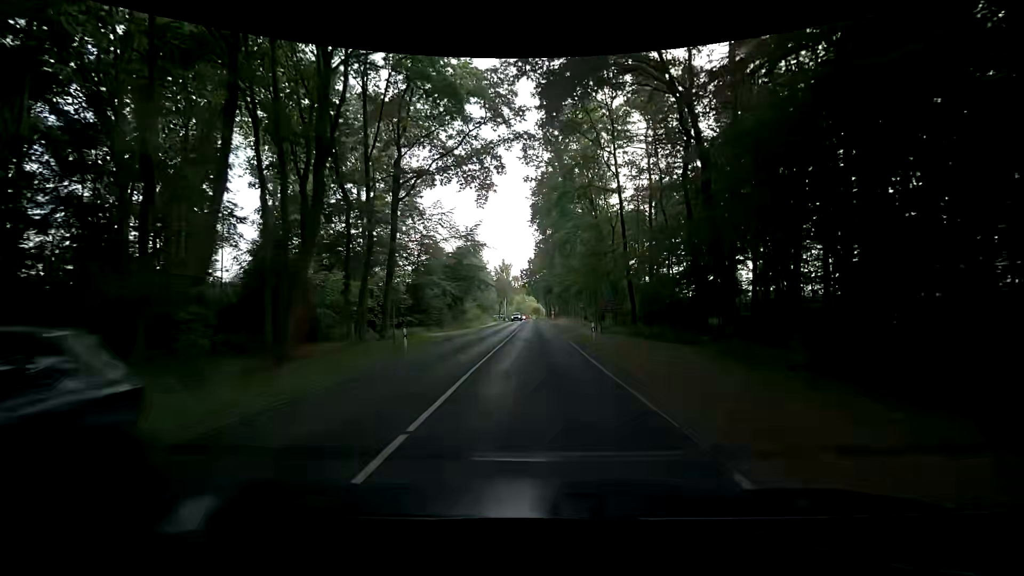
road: secondary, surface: asphalt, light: Day
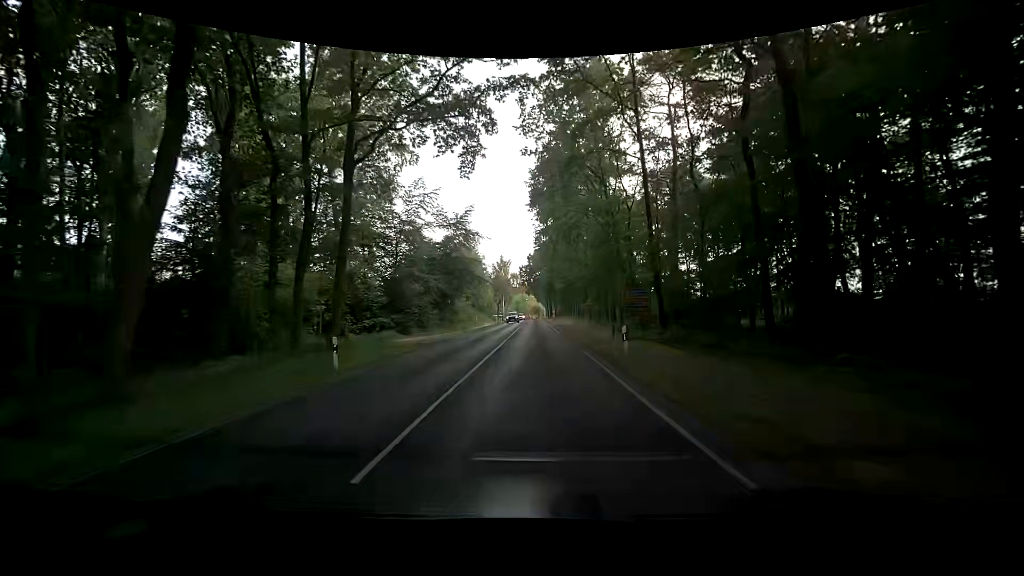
(+0.1, +7.8) m; +2°
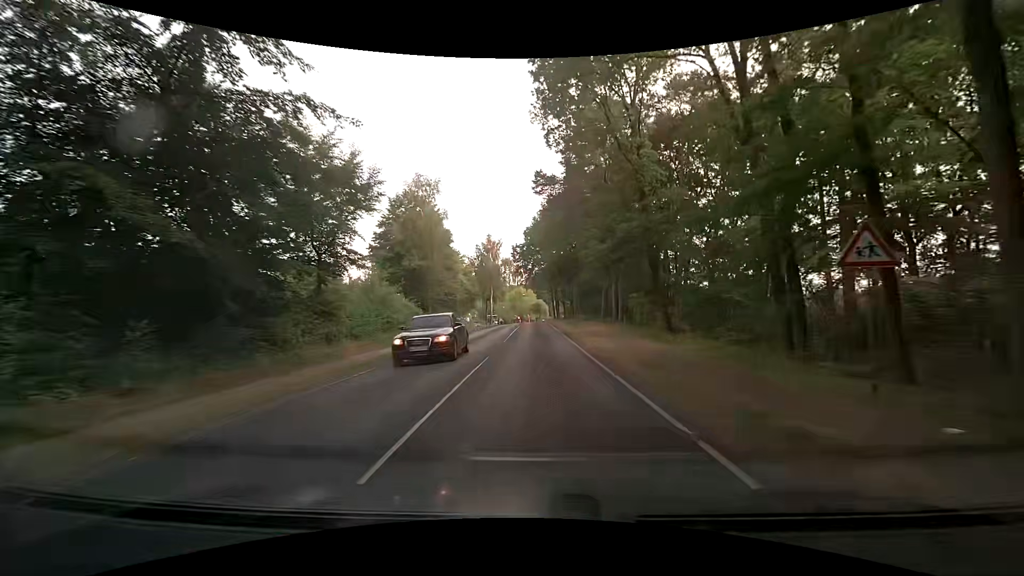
(-0.1, +39.7) m; 0°
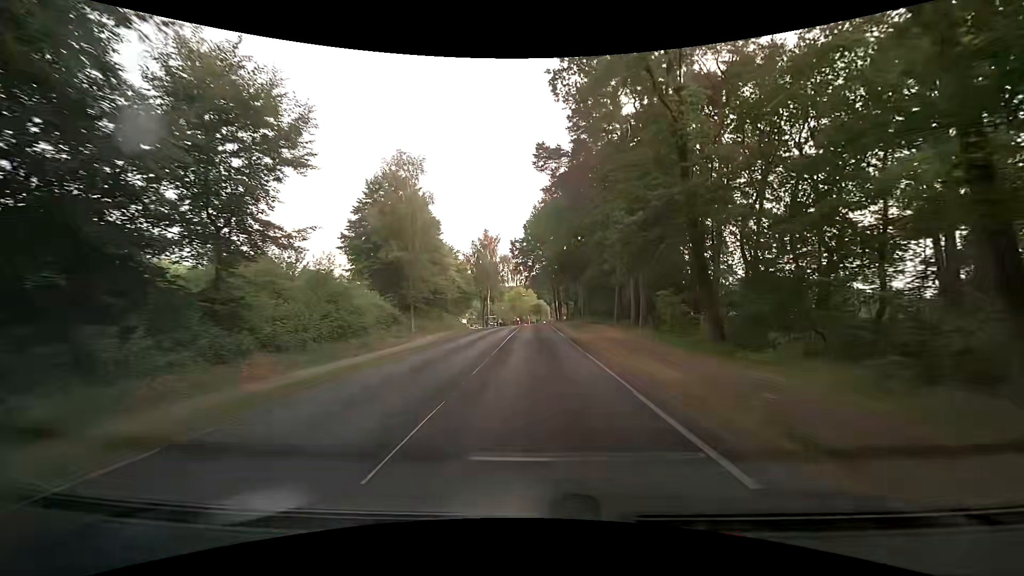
(0.0, +7.9) m; -1°
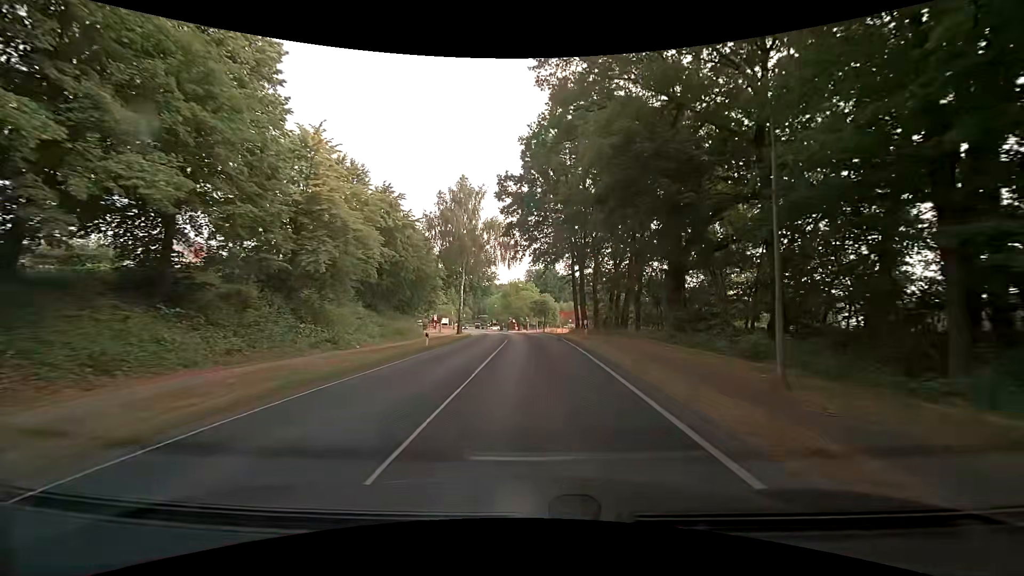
(+0.3, +38.2) m; 0°
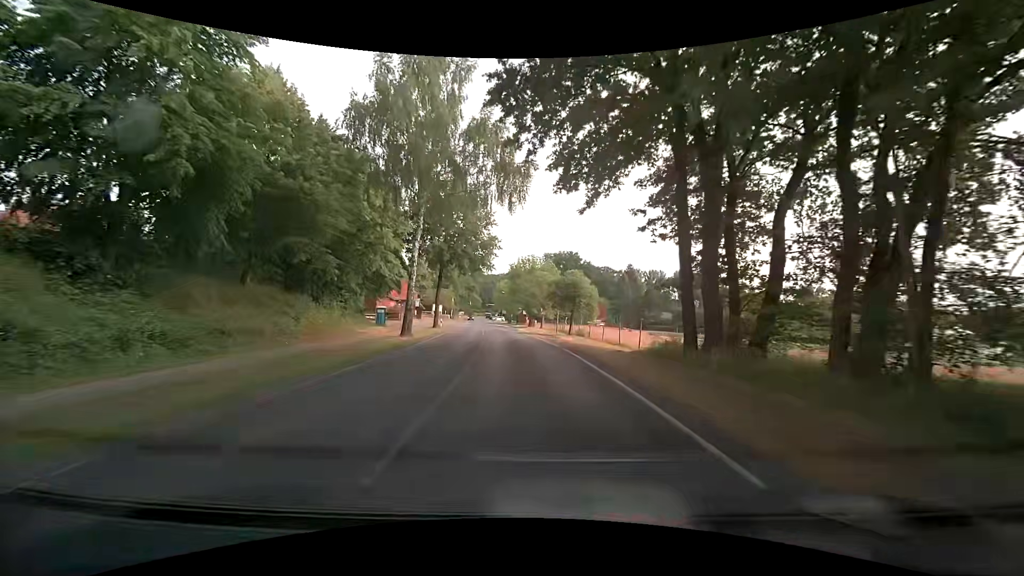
(-0.1, +30.0) m; -1°
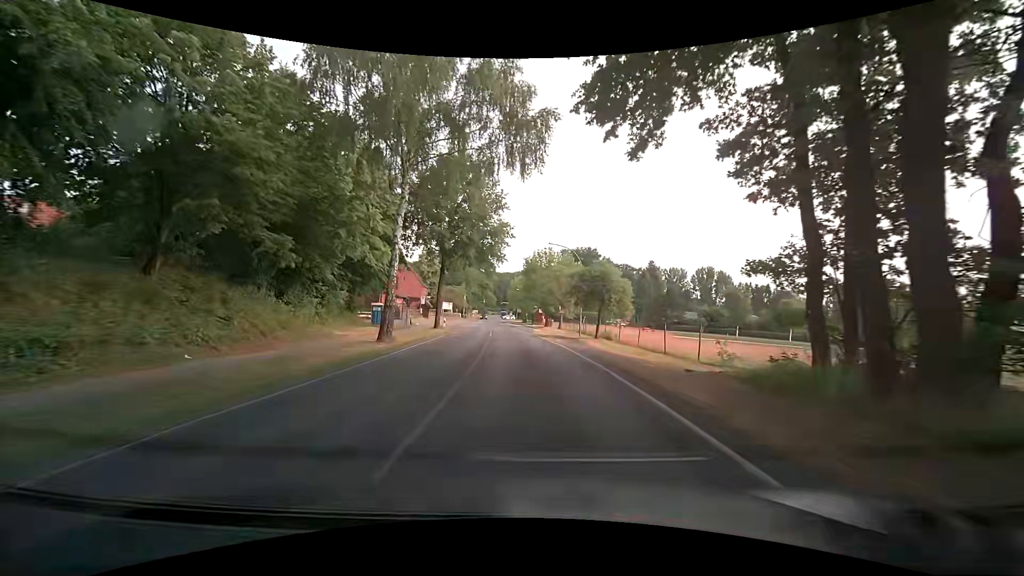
(-0.1, +7.5) m; -2°
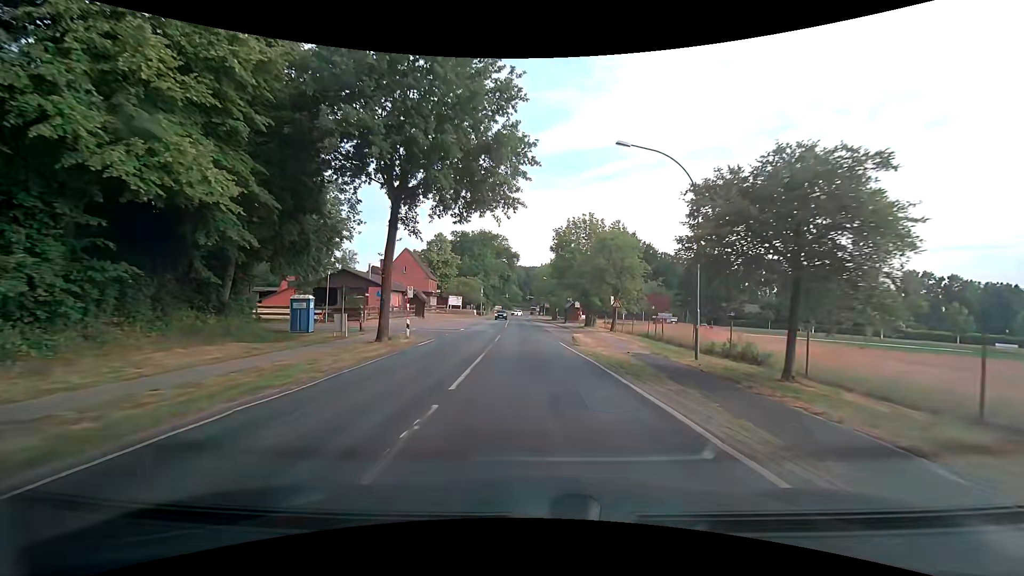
(-0.6, +22.5) m; -3°
(0, +10) (0, +20) (0, +30) (-1, +40) (-1, +50) (-2, +60) (-2, +70) (-3, +80) (-3, +90) (-3, +100) m
